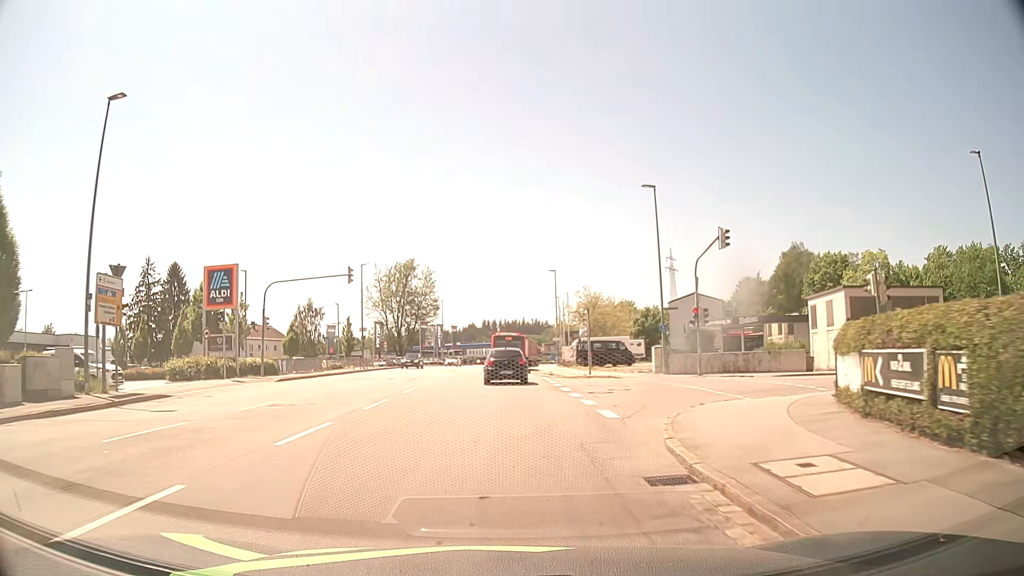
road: tertiary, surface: asphalt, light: Day
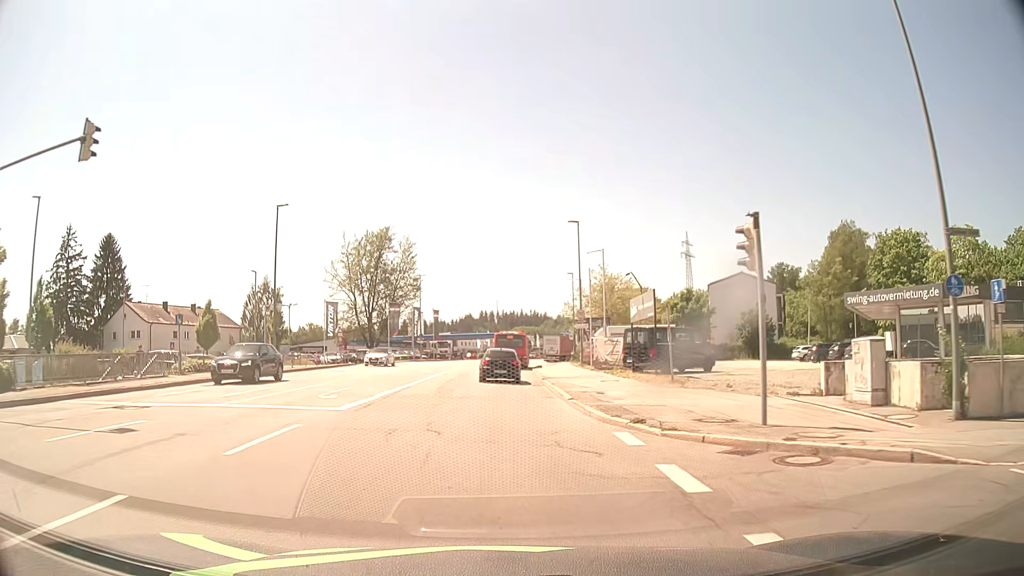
(+0.1, +24.9) m; 0°
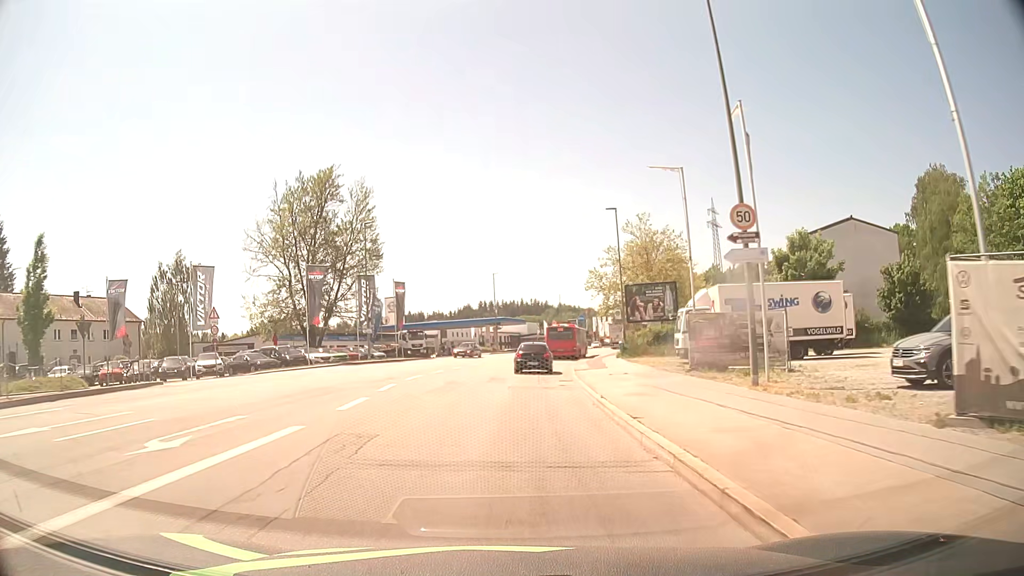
(-0.2, +32.1) m; 0°
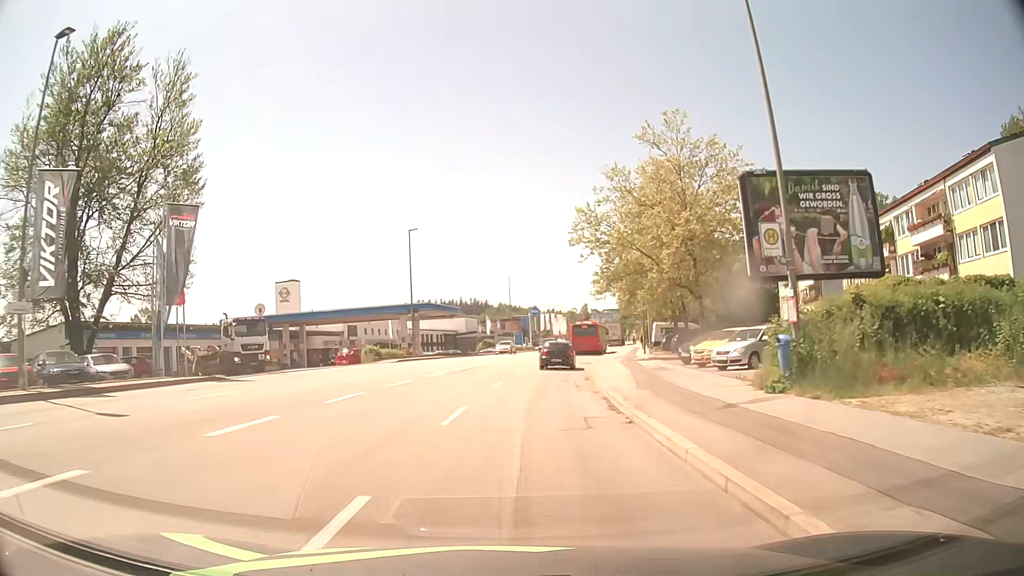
(+1.2, +33.9) m; +5°
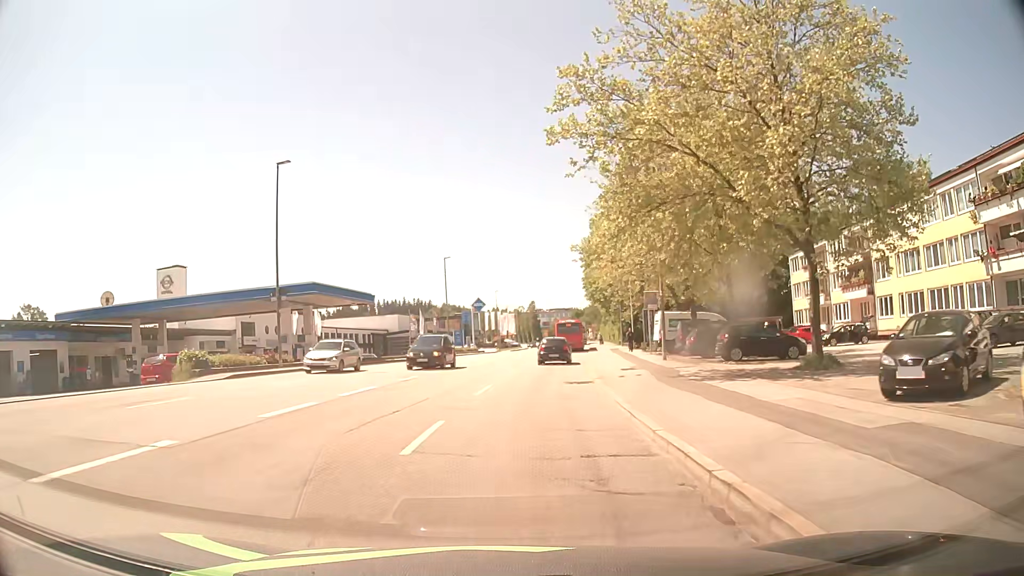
(+0.9, +21.2) m; +5°
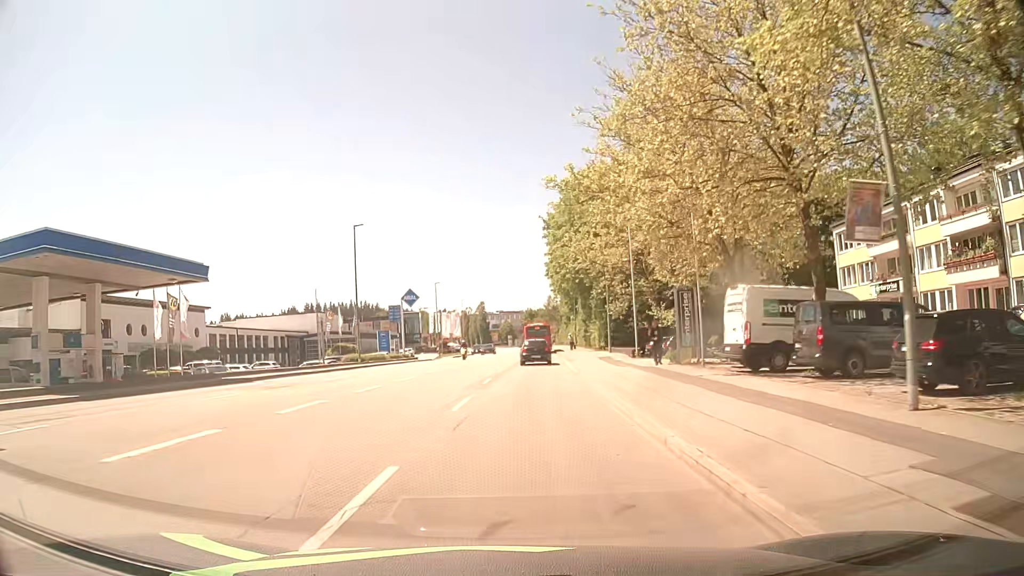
(+1.0, +21.9) m; +5°
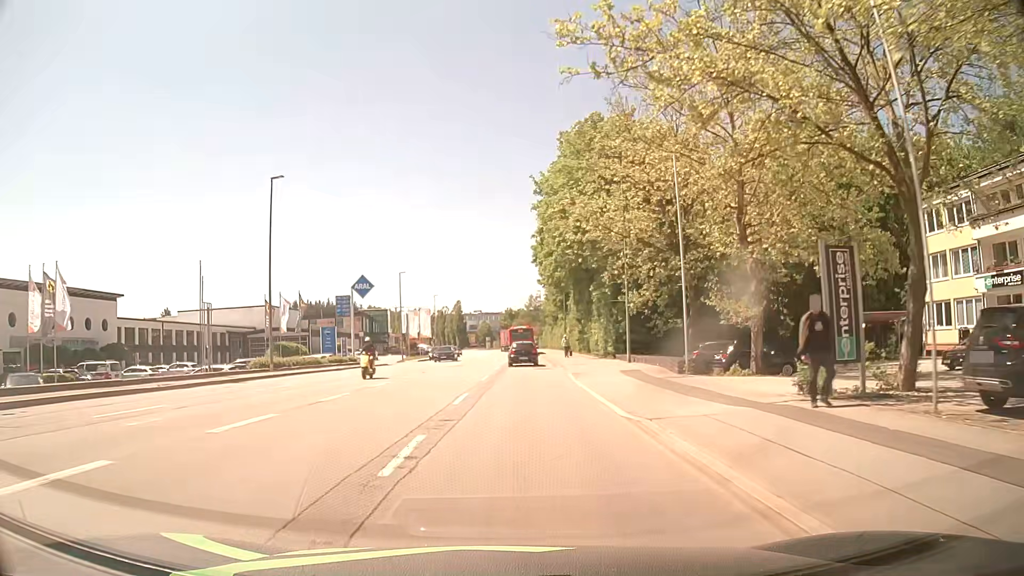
(+0.1, +14.8) m; +1°
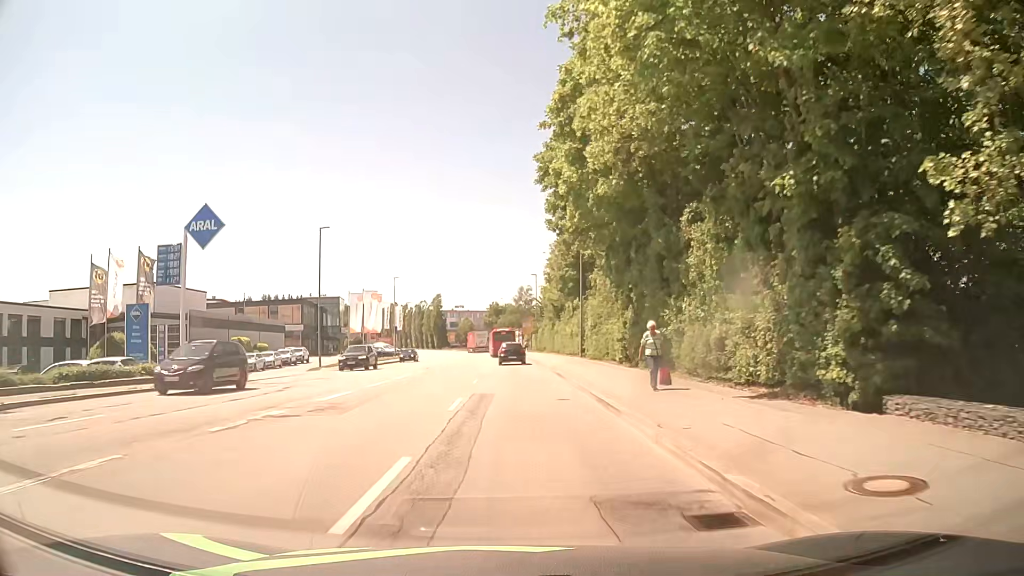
(+0.5, +29.8) m; +1°
(0, +10) (0, +20) (0, +30) (0, +40) (0, +50) (0, +60) (0, +70) (0, +80) (-1, +90) (-2, +100) m
